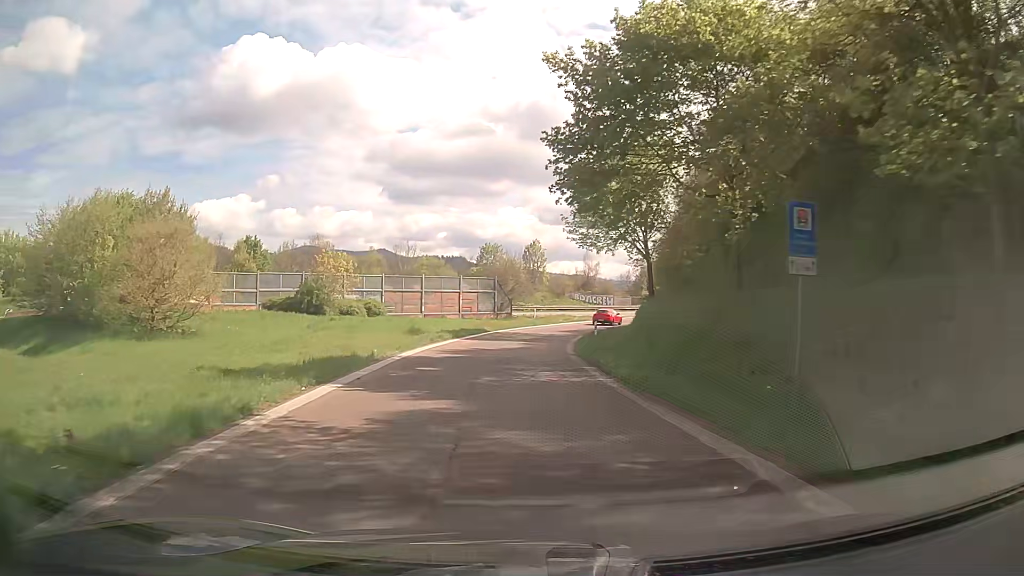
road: trunk_link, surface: asphalt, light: Day
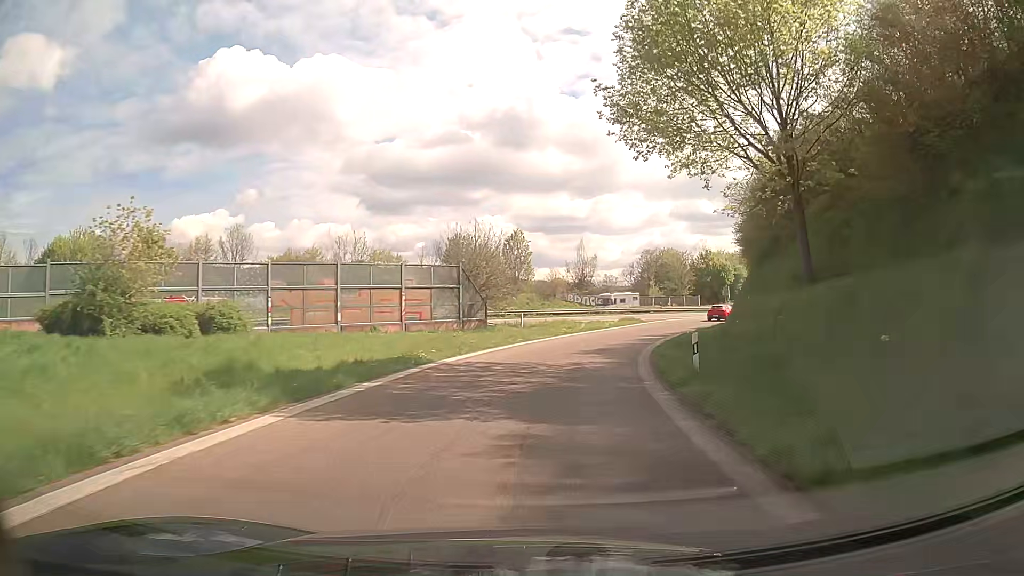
(-0.5, +23.7) m; +1°
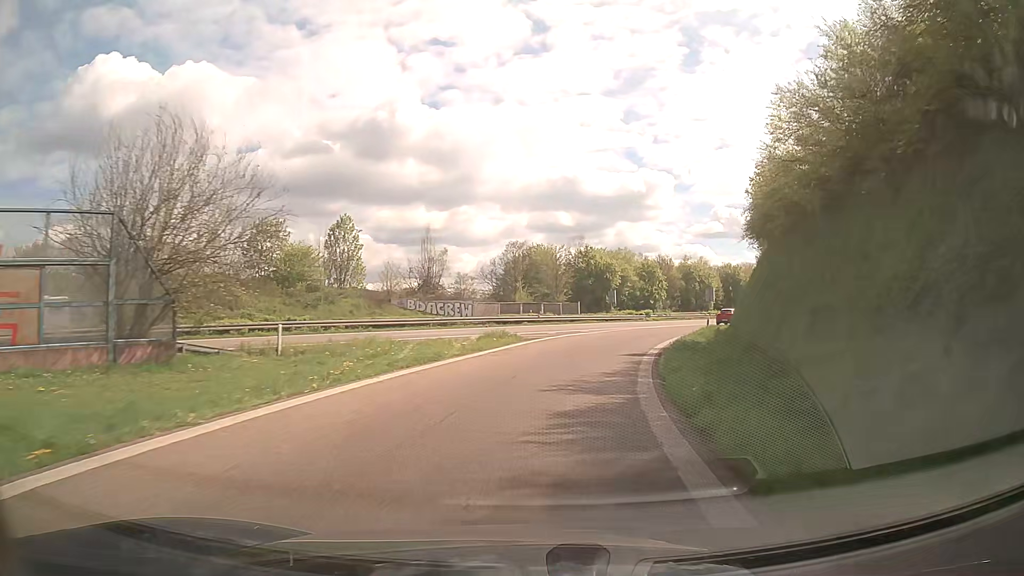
(+2.6, +24.3) m; +12°
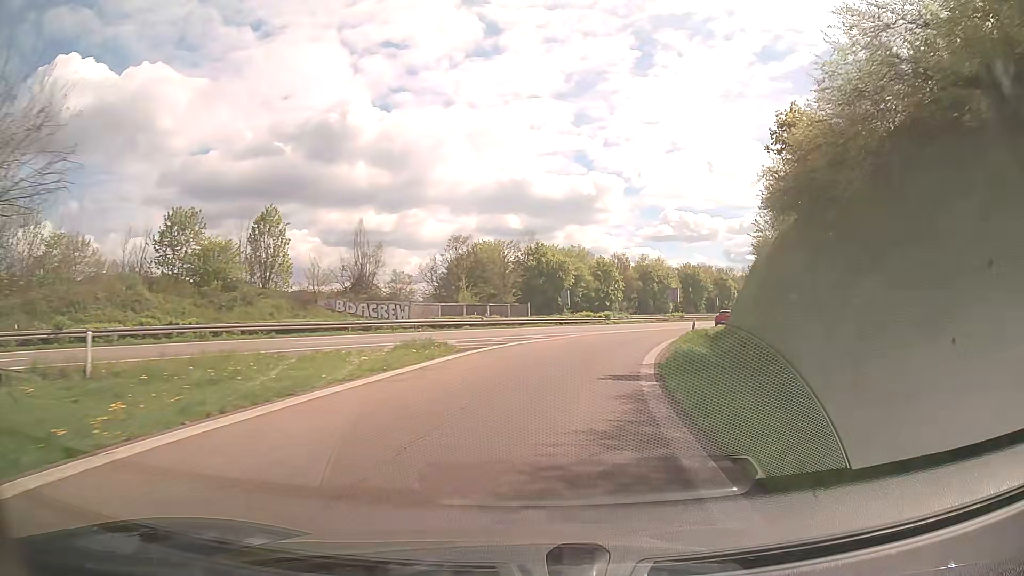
(+0.3, +8.3) m; +4°
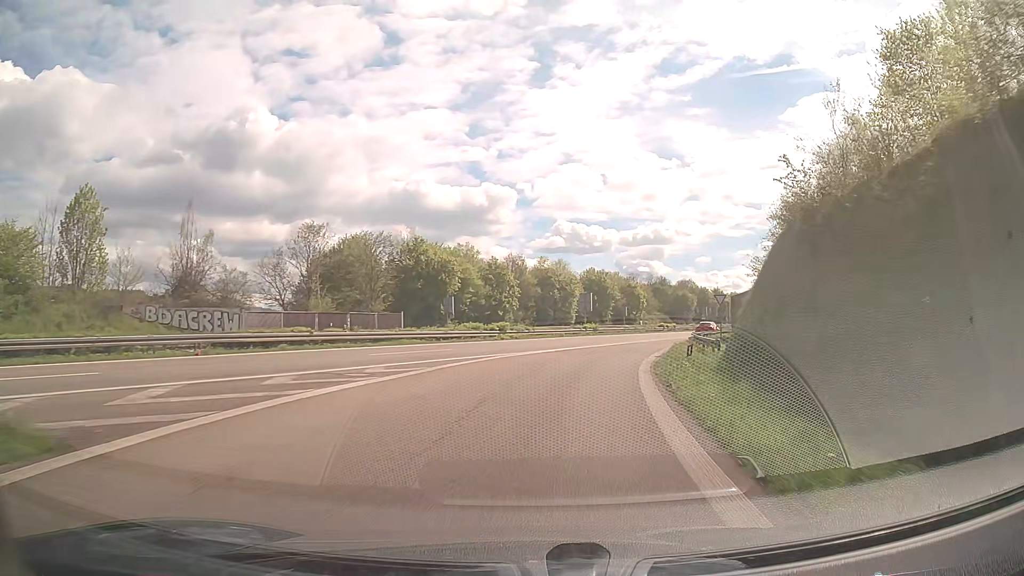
(+1.4, +16.6) m; +9°
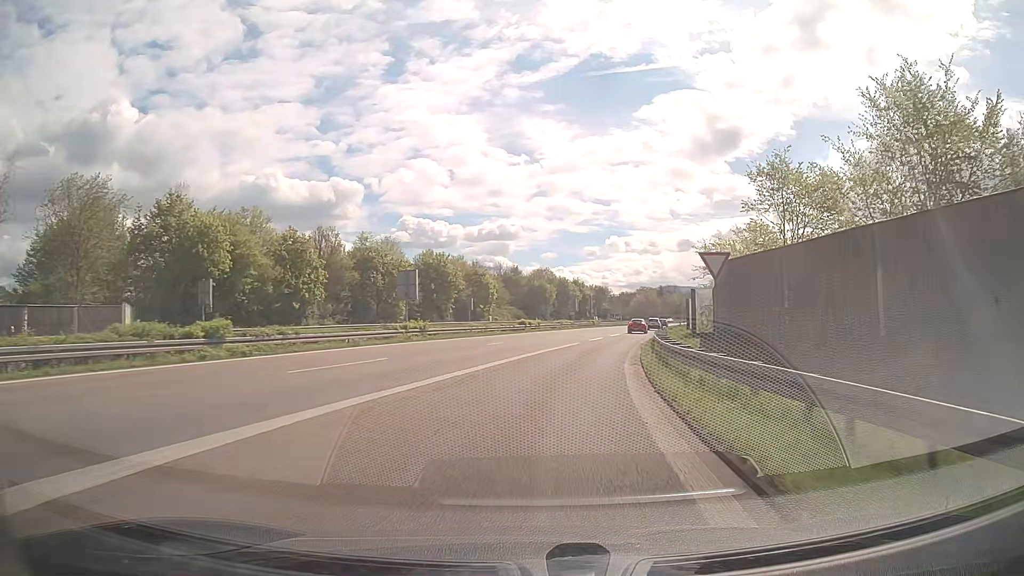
(+3.0, +25.1) m; +13°
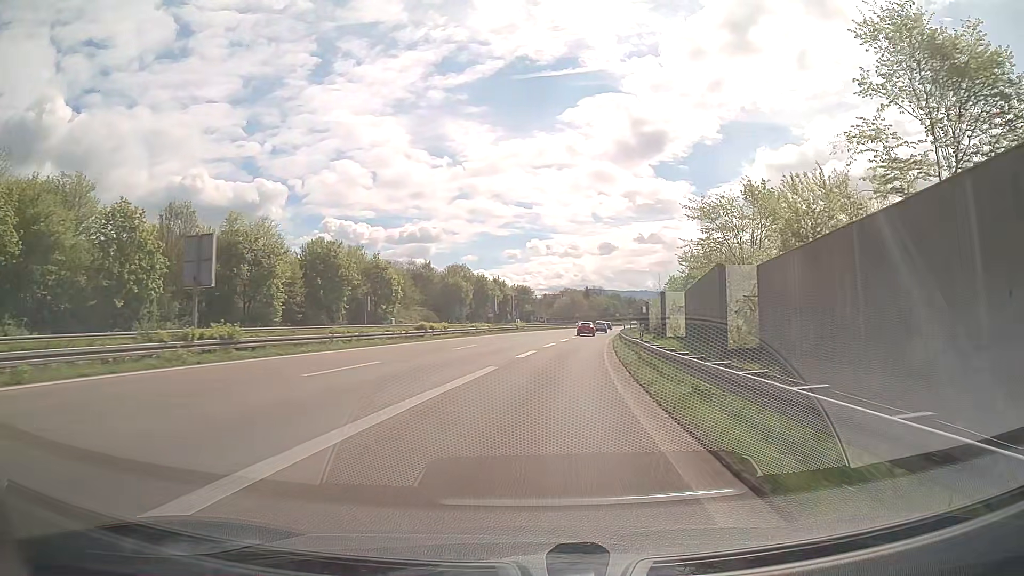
(+1.1, +17.5) m; +7°
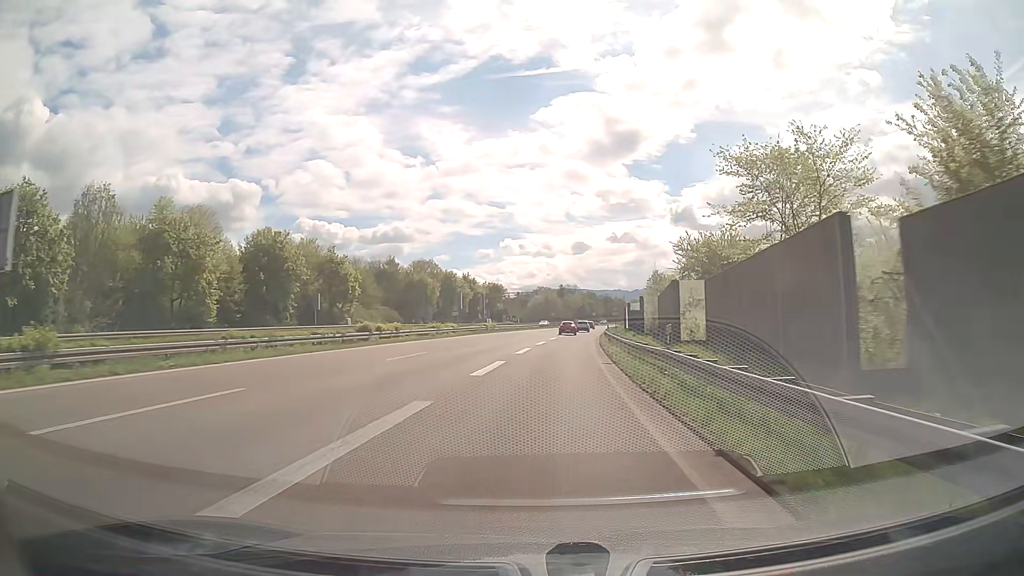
(+0.2, +9.0) m; +2°
(0, +10) (+1, +20) (+1, +30) (+2, +40) (+3, +50) (+4, +60) (+5, +70) (+6, +80) (+7, +90) (+9, +100) m
